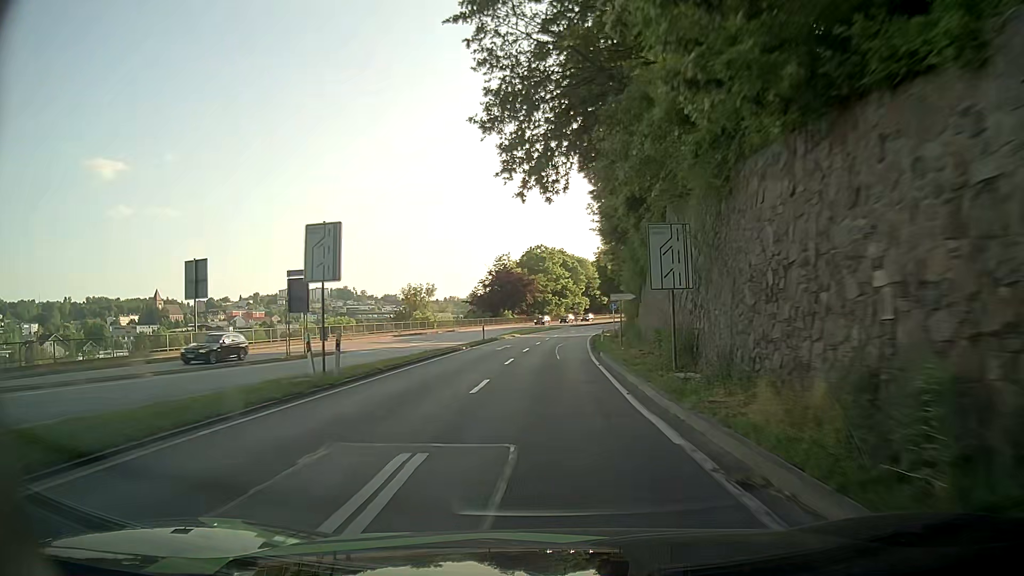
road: primary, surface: asphalt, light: Day
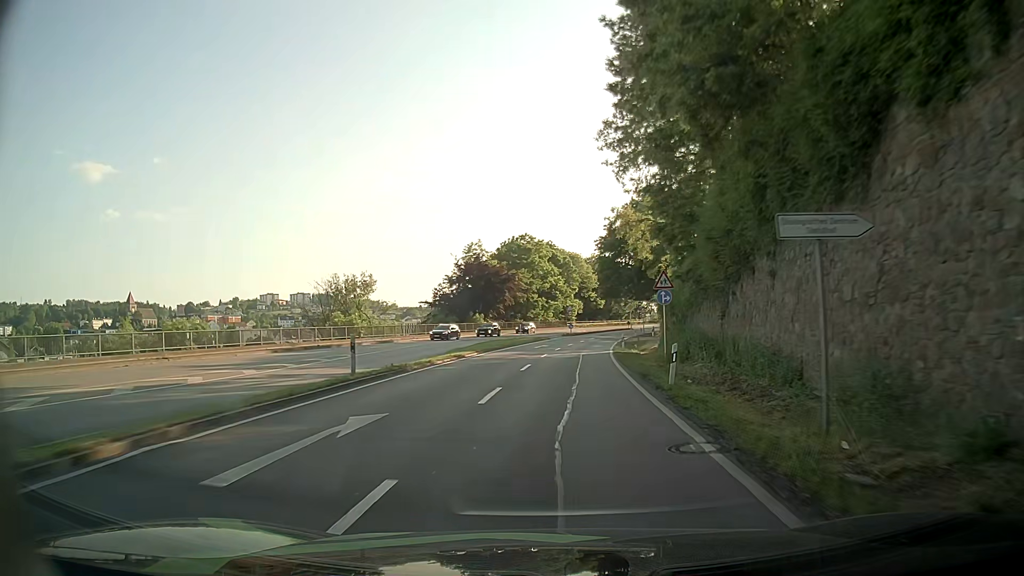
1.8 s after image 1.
(+0.2, +28.6) m; +1°
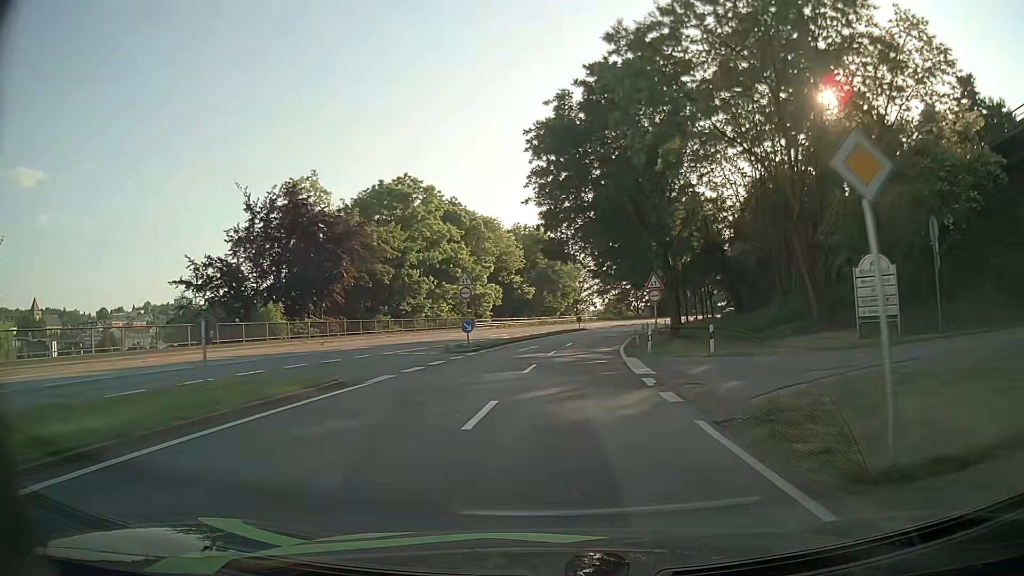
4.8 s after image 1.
(+2.8, +48.4) m; +7°
